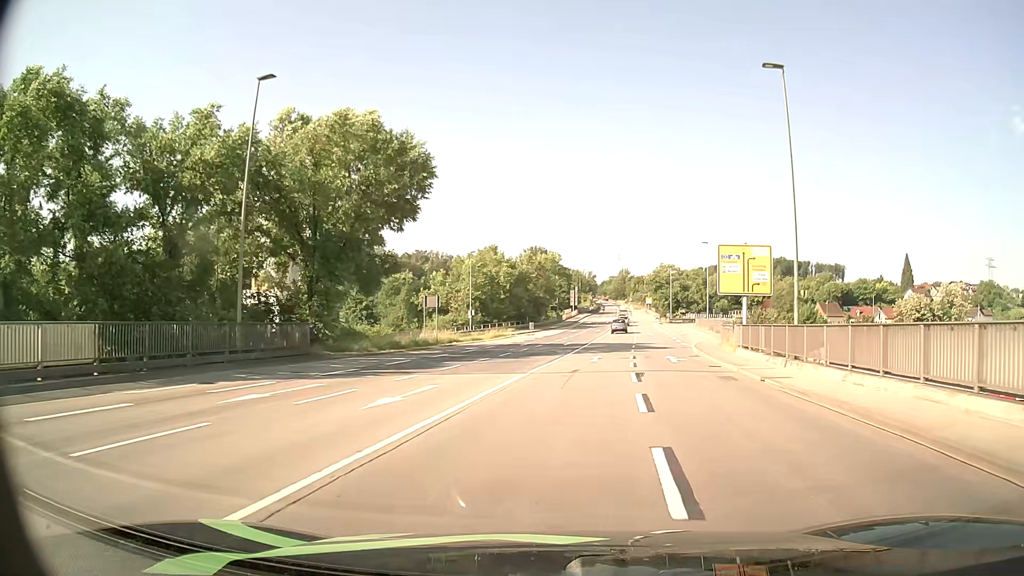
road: primary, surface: asphalt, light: Day
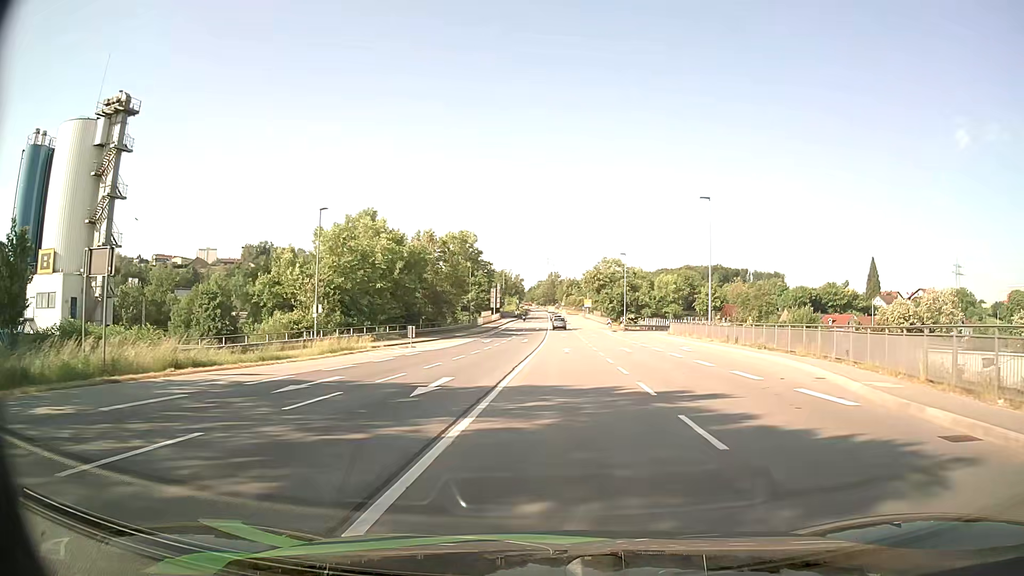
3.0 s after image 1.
(+2.4, +33.5) m; +6°
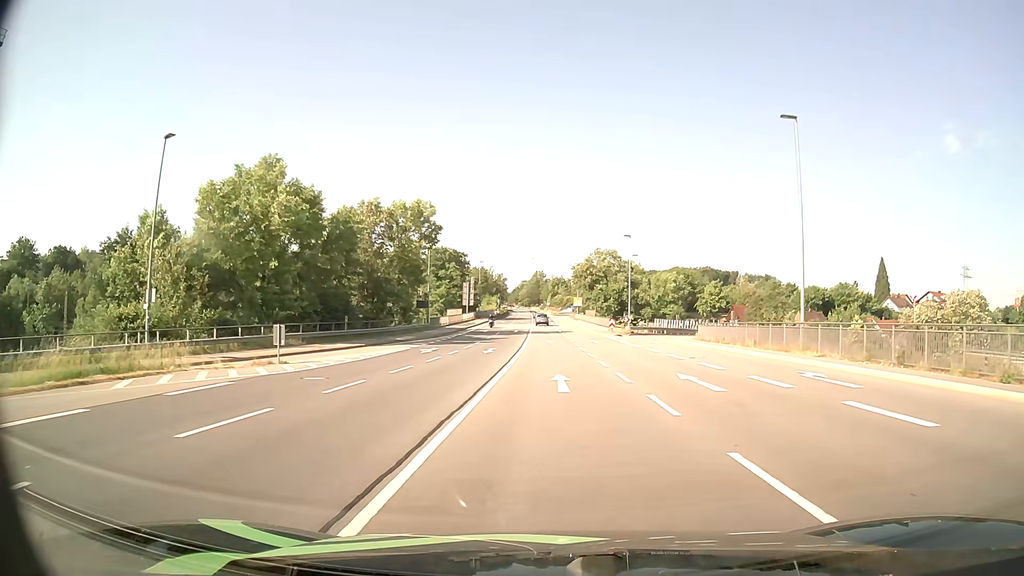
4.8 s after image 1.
(+0.3, +21.3) m; +1°
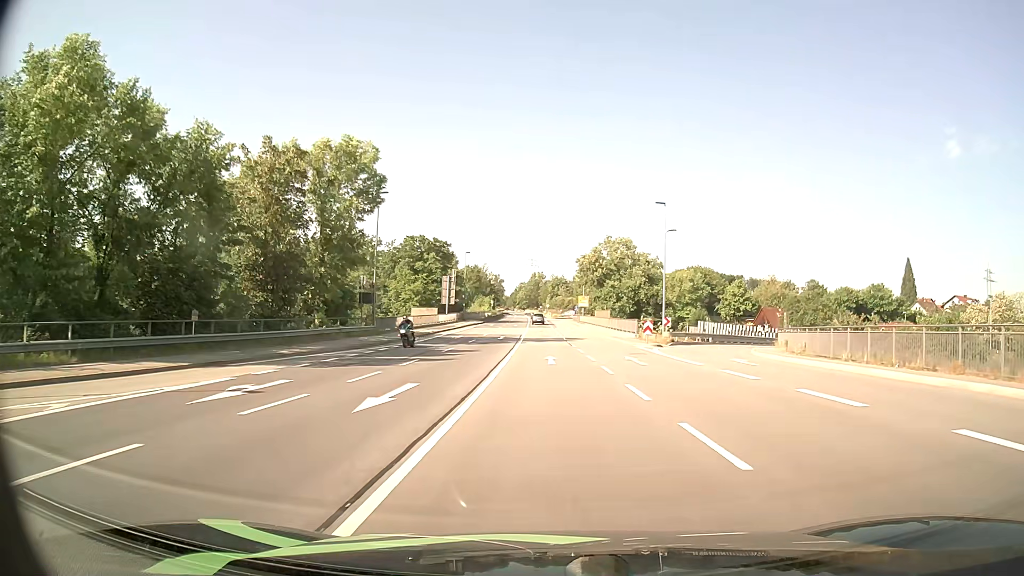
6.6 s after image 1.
(0.0, +21.9) m; 0°
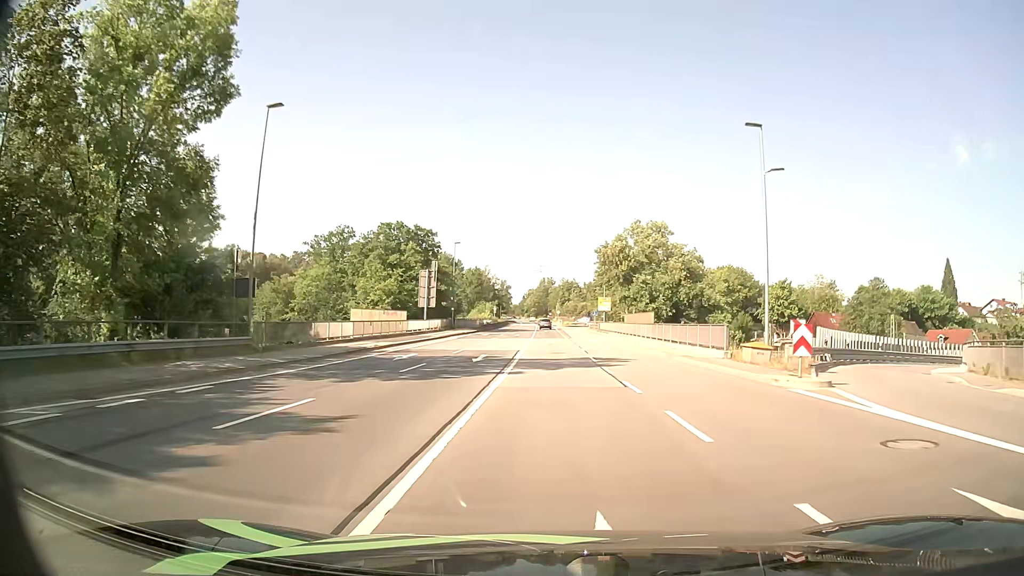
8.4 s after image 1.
(-0.2, +22.4) m; -1°
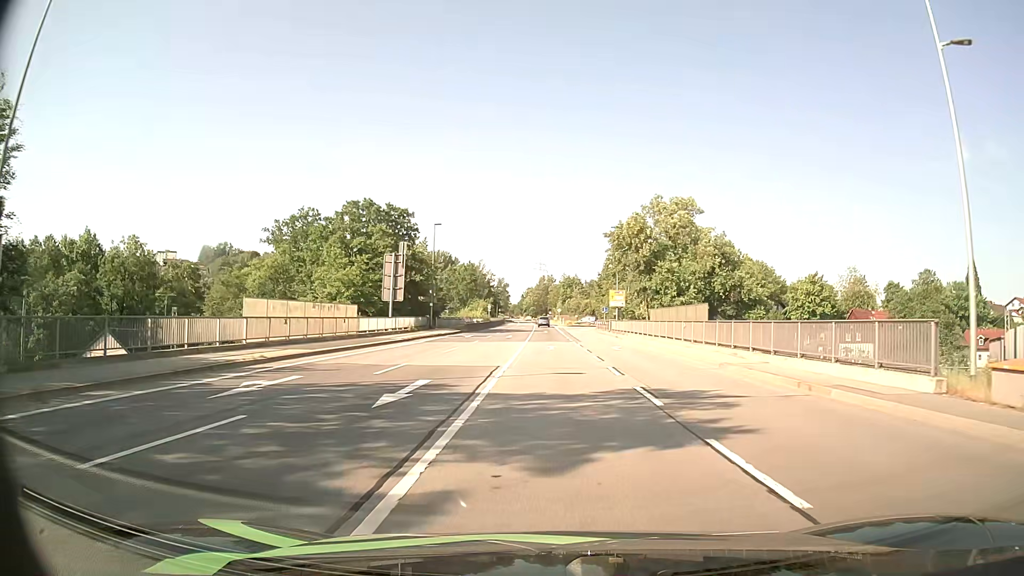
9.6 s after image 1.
(0.0, +15.1) m; 0°
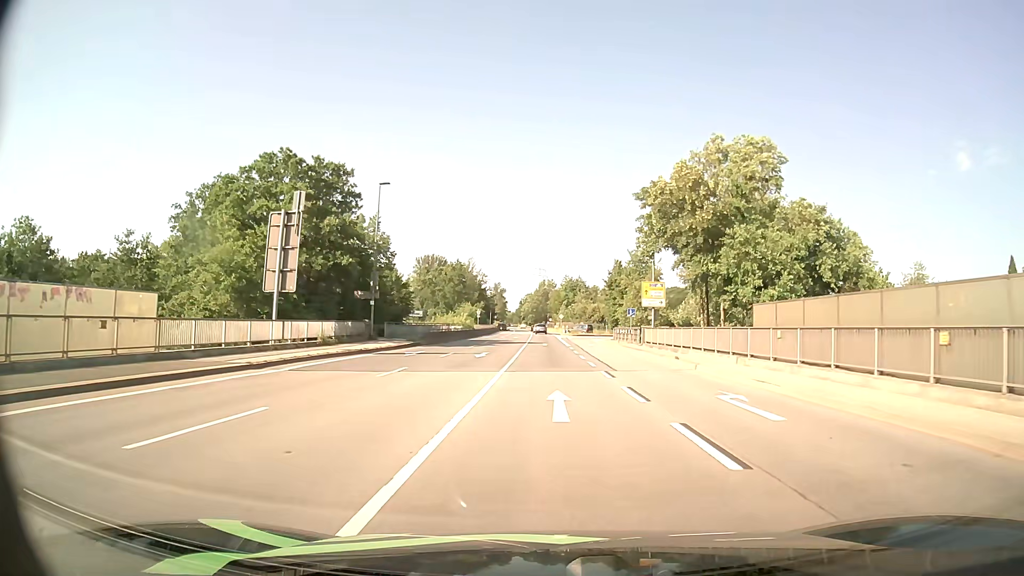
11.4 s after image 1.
(+0.1, +23.1) m; 0°
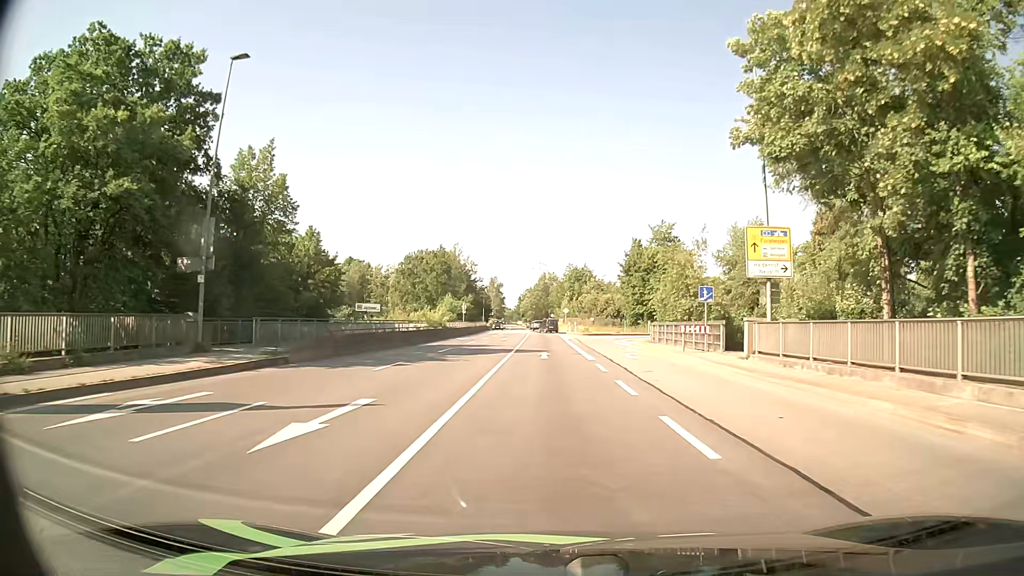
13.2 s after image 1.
(0.0, +23.4) m; 0°
(0, +10) (0, +20) (0, +30) (0, +40) (-1, +50) (-1, +60) (-1, +70) (-1, +80) (-1, +90) (-2, +100) m
